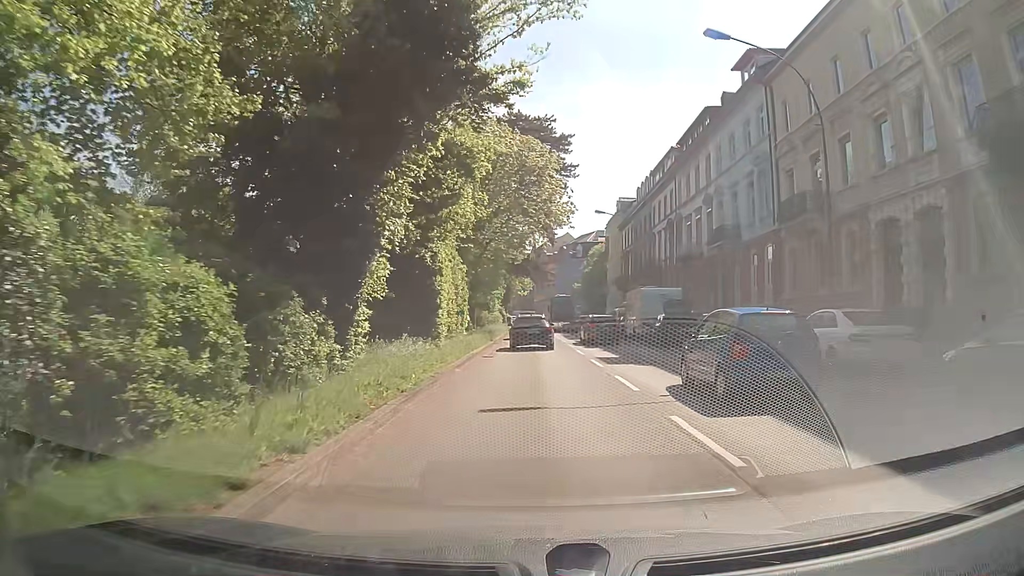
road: primary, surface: asphalt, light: Day
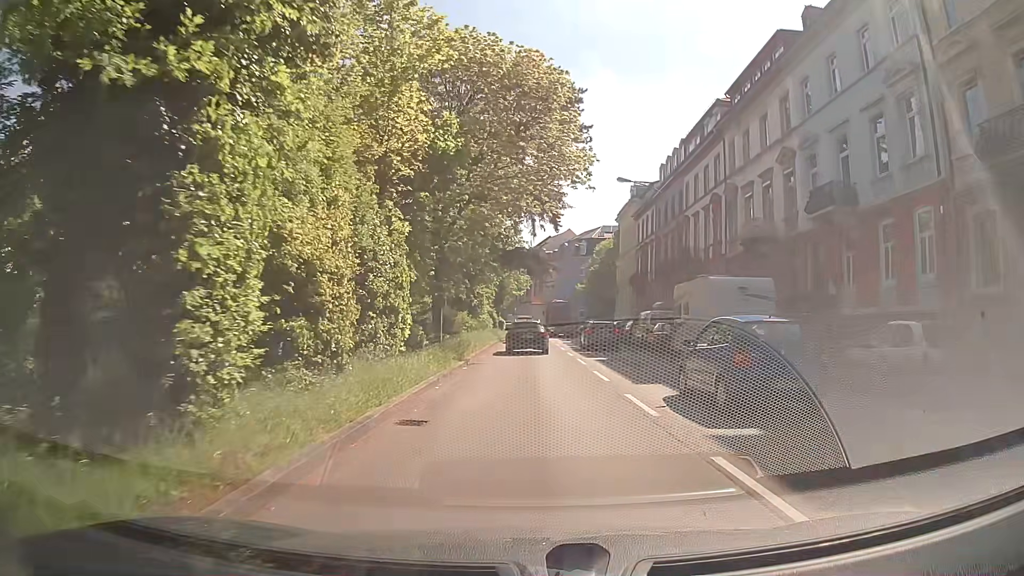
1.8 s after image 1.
(-0.3, +14.3) m; 0°
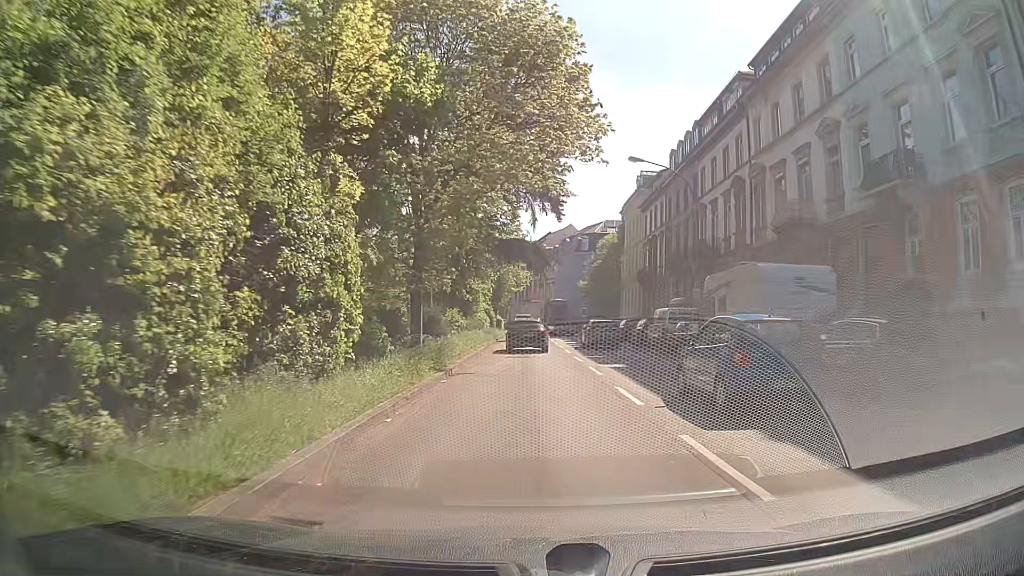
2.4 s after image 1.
(0.0, +4.8) m; -1°
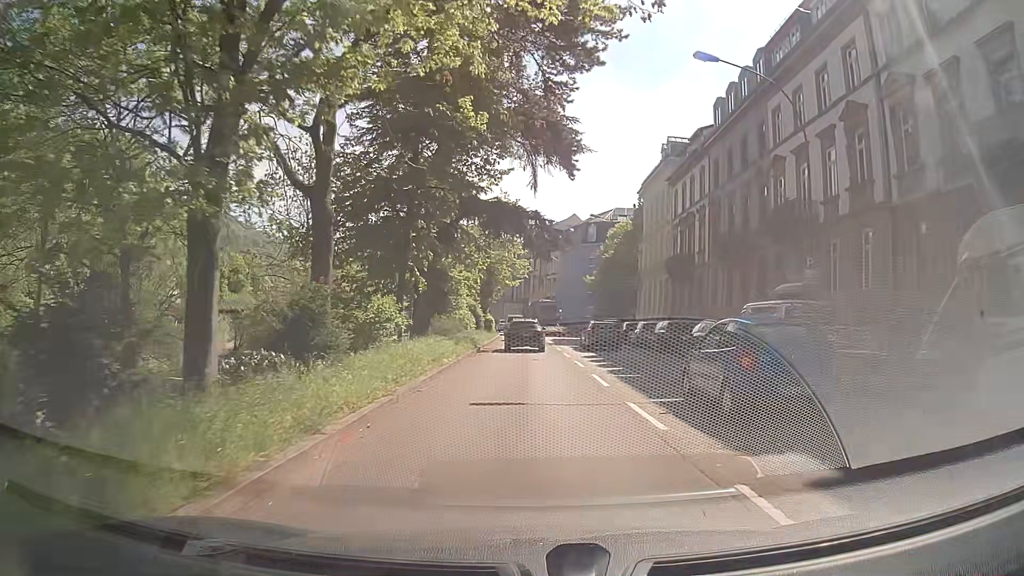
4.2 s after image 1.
(+0.3, +14.4) m; +1°
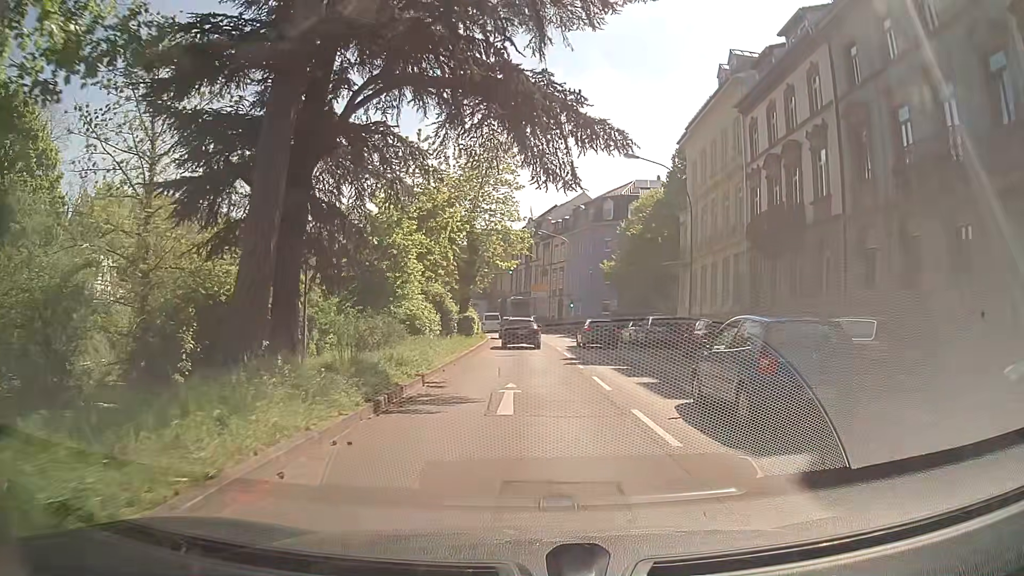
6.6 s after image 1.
(-0.2, +19.2) m; 0°
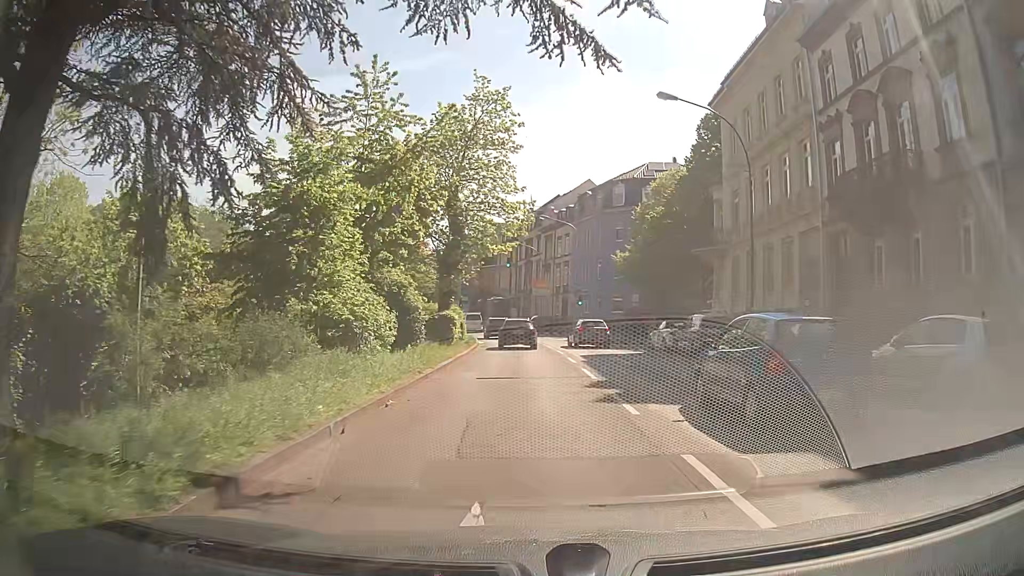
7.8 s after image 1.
(0.0, +9.6) m; -1°
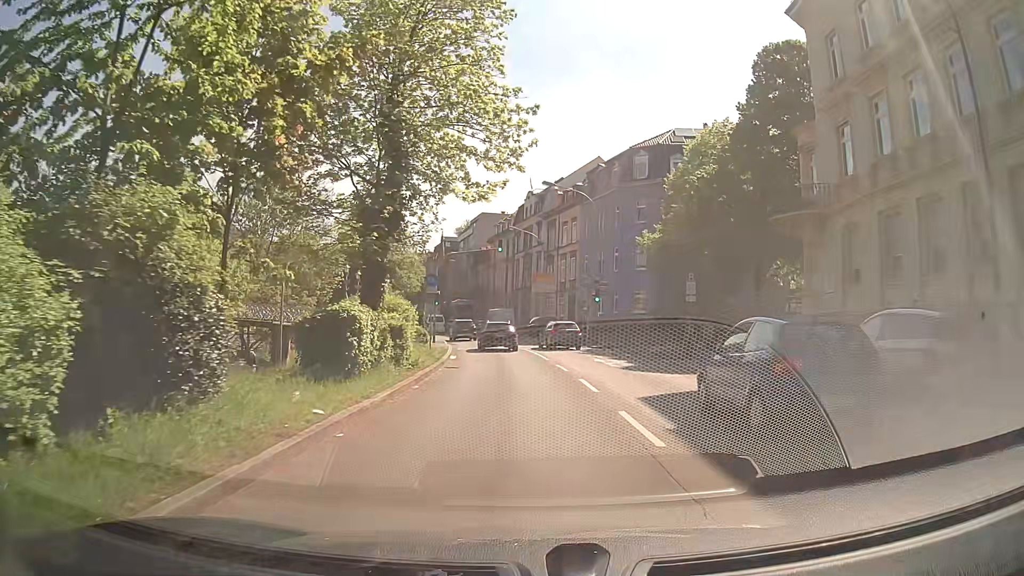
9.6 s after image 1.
(+0.3, +14.3) m; +1°
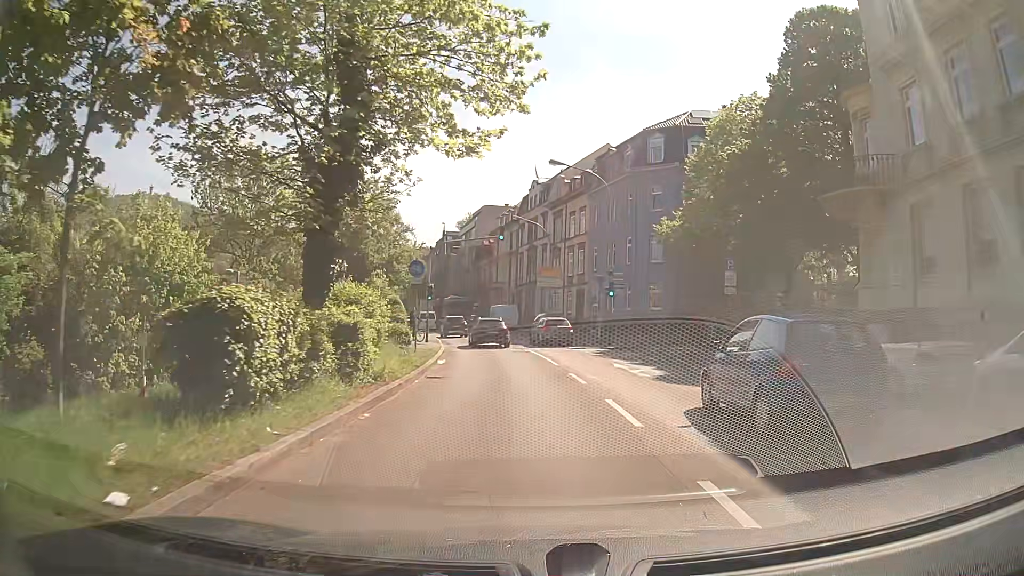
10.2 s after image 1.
(0.0, +4.8) m; 0°
(0, +10) (-1, +20) (-2, +30) (-3, +40) (-5, +50) (-7, +59) (-10, +69) (-13, +79) (-15, +88) (-18, +98) m
